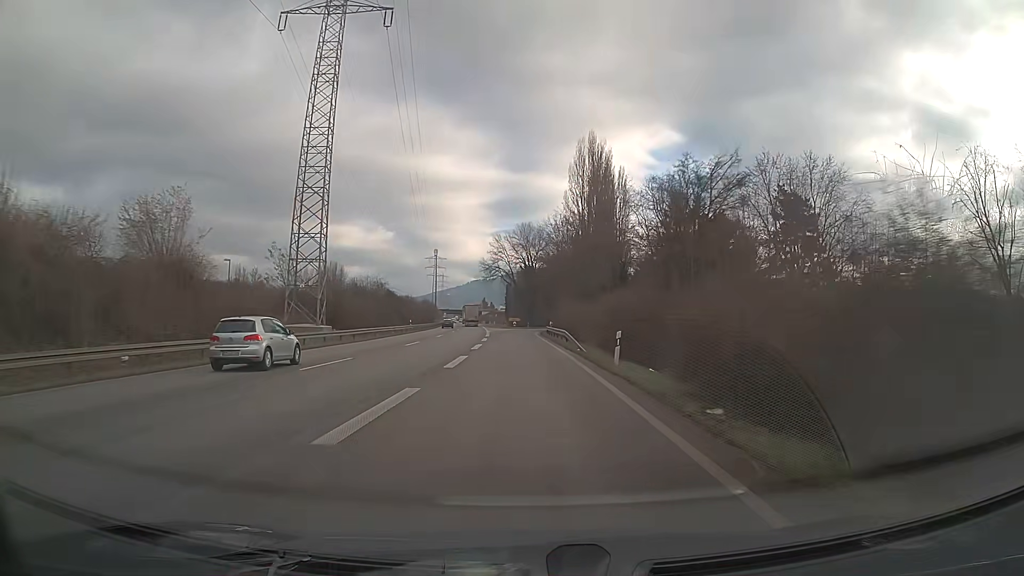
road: trunk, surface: asphalt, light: Day
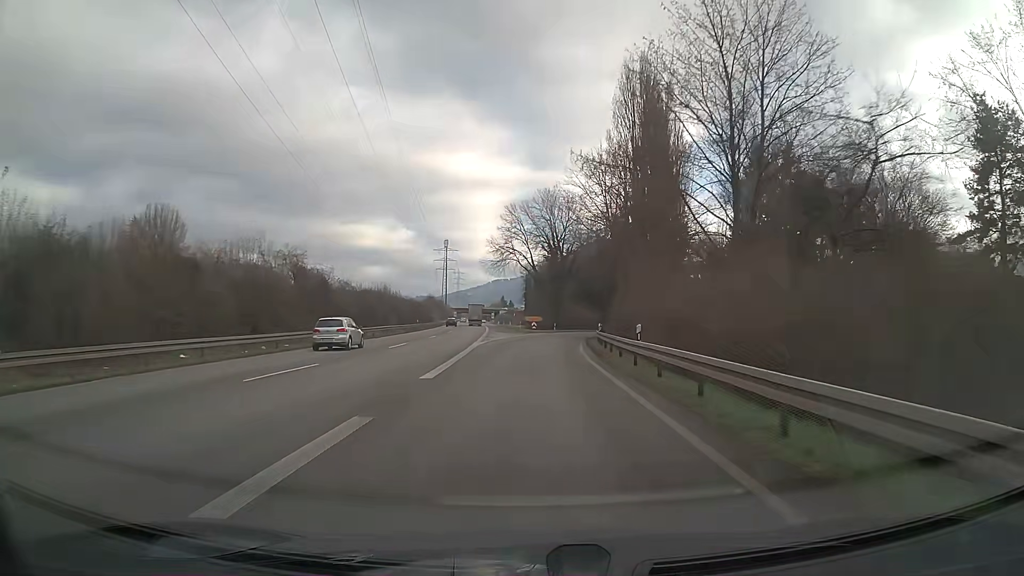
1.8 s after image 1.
(-0.7, +40.0) m; -2°
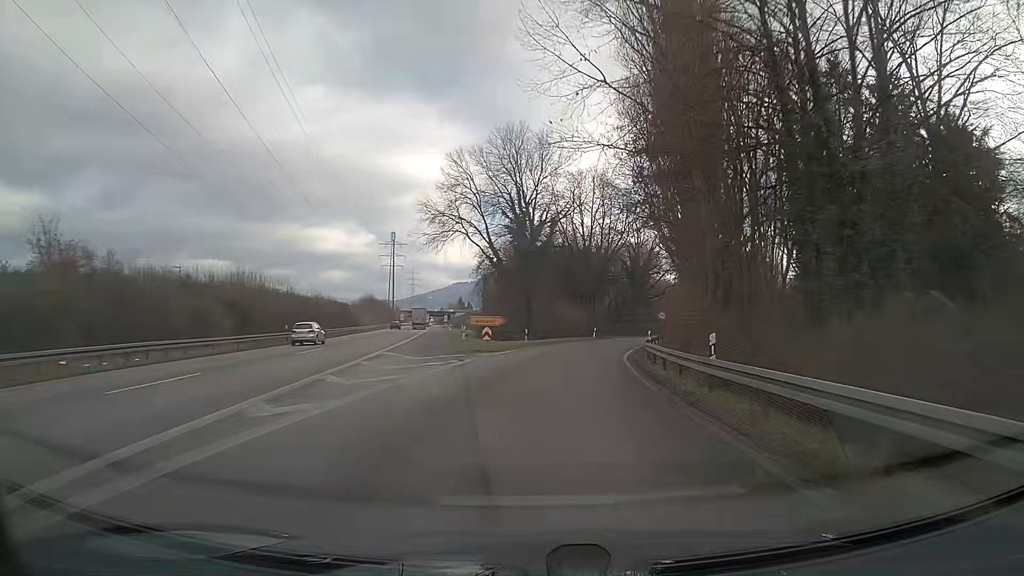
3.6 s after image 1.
(+0.5, +37.6) m; +3°
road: trunk_link
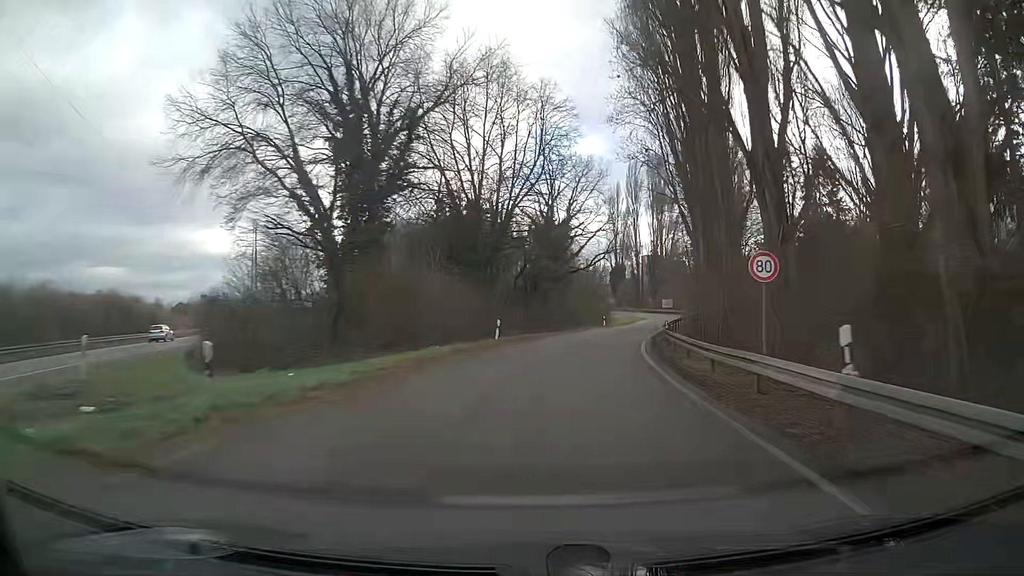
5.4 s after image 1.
(+2.4, +35.2) m; +9°
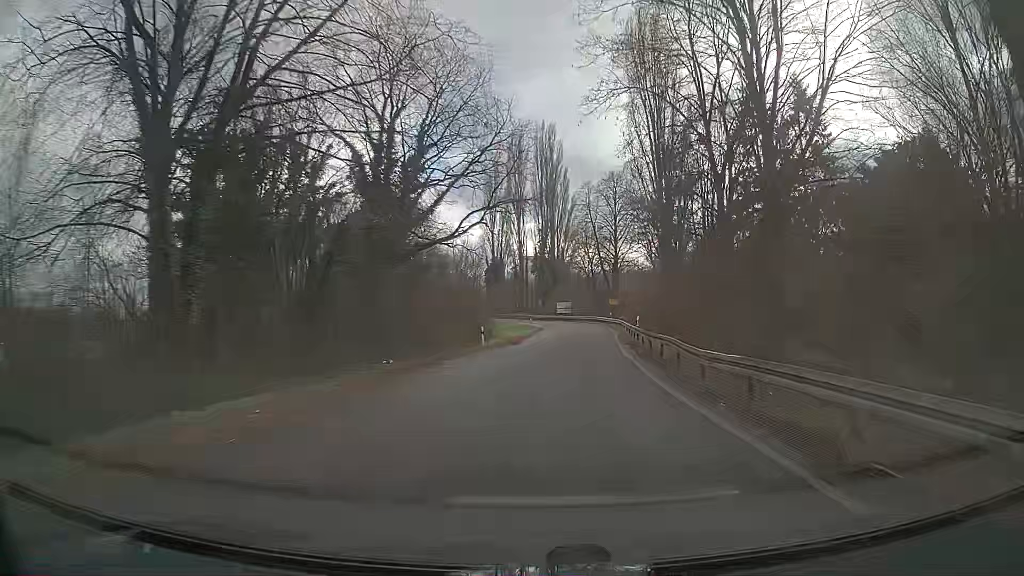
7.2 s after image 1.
(+3.2, +32.8) m; +11°
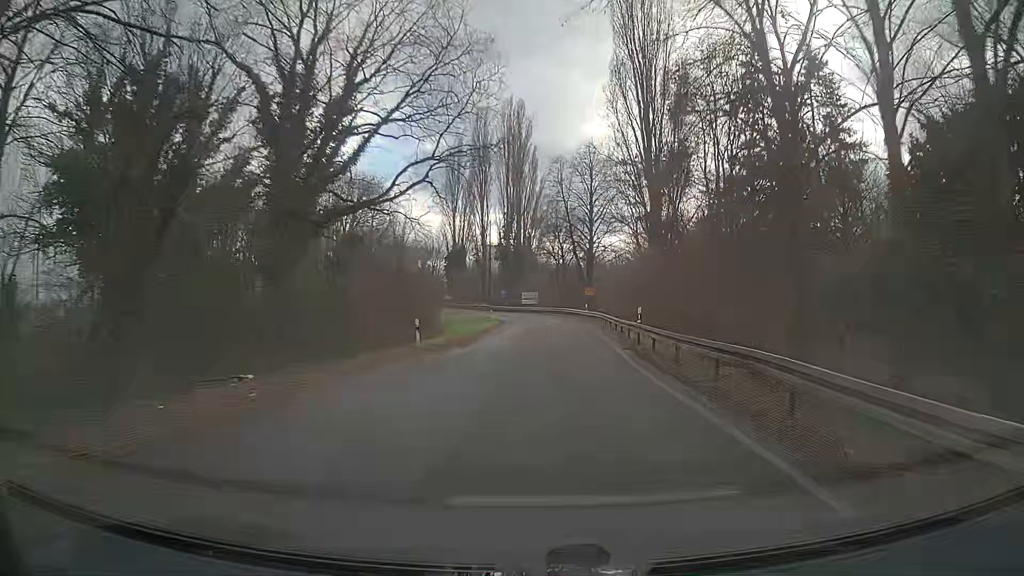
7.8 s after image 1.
(+0.3, +10.5) m; +3°
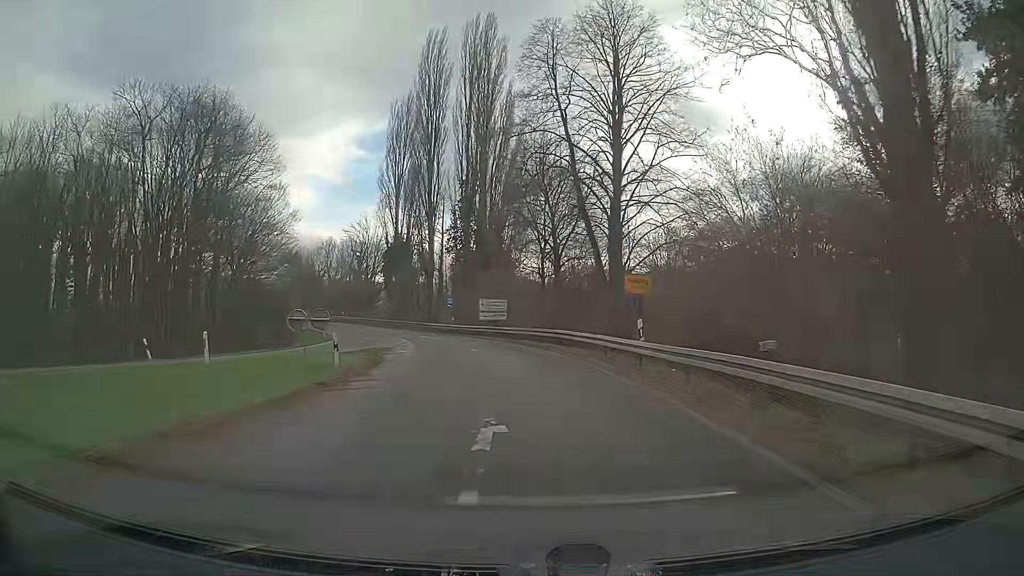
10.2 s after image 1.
(+1.7, +38.8) m; +2°
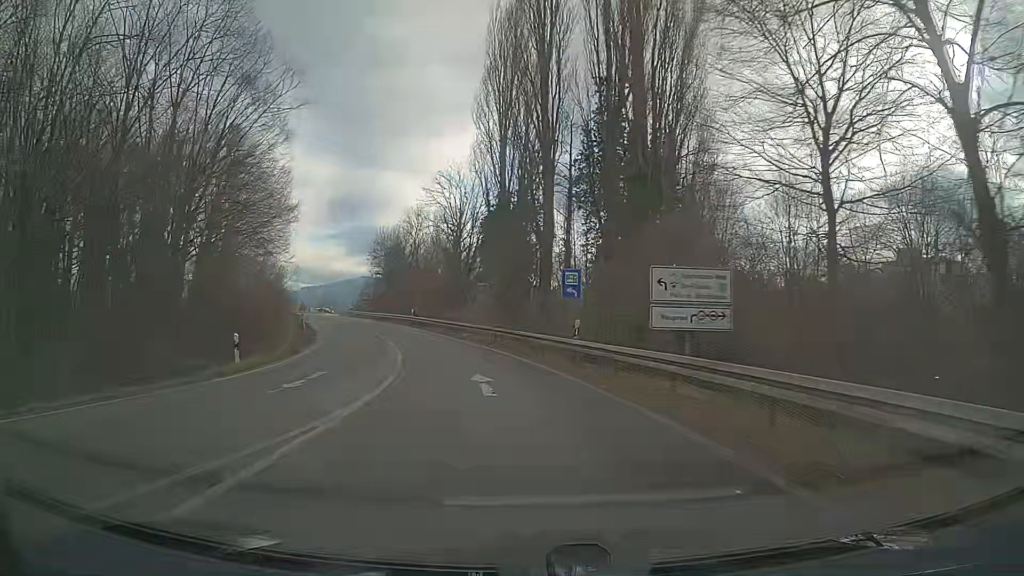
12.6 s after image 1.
(-2.9, +32.4) m; -12°
(0, +10) (-2, +20) (-4, +30) (-7, +39) (-10, +49) (-14, +58) (-17, +67) (-21, +76) (-25, +86) (-29, +95) m
